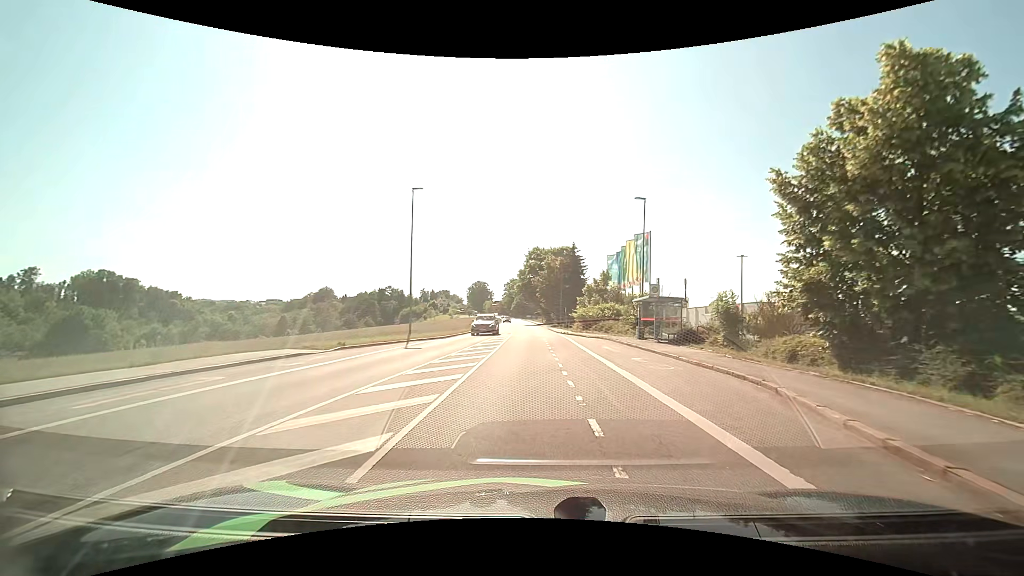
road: tertiary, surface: asphalt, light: Day
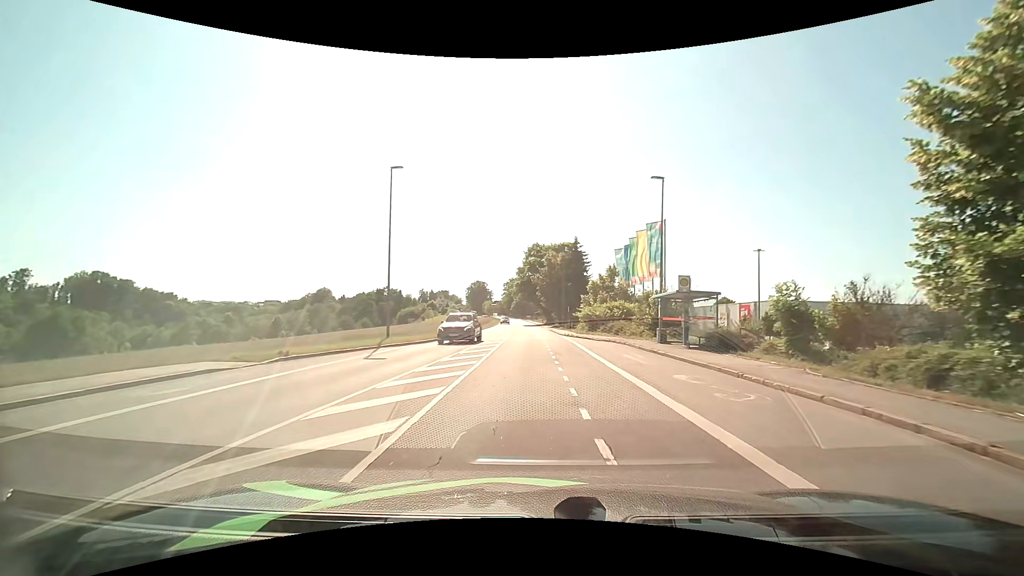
(0.0, +5.2) m; 0°
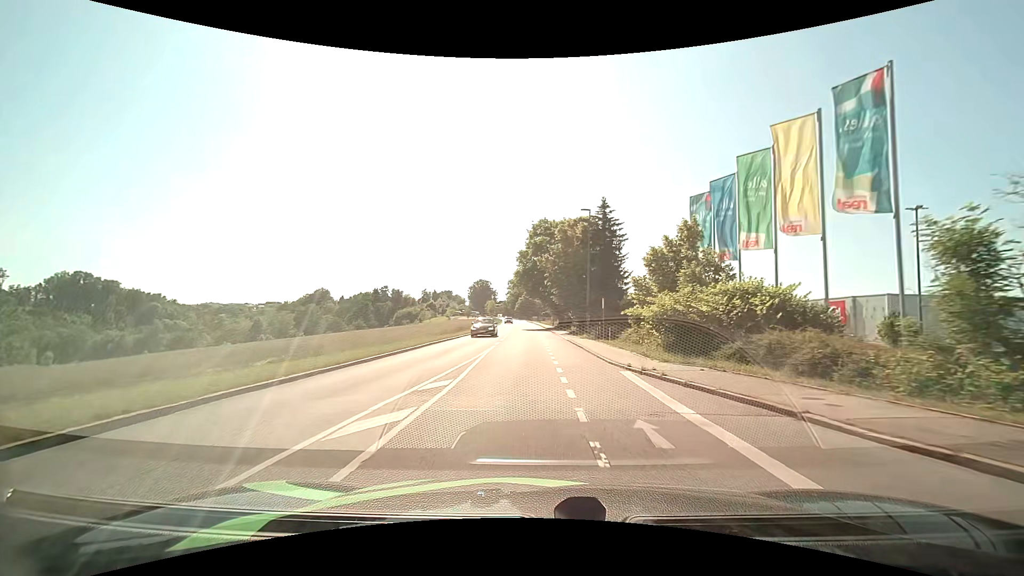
(-0.3, +24.2) m; -1°
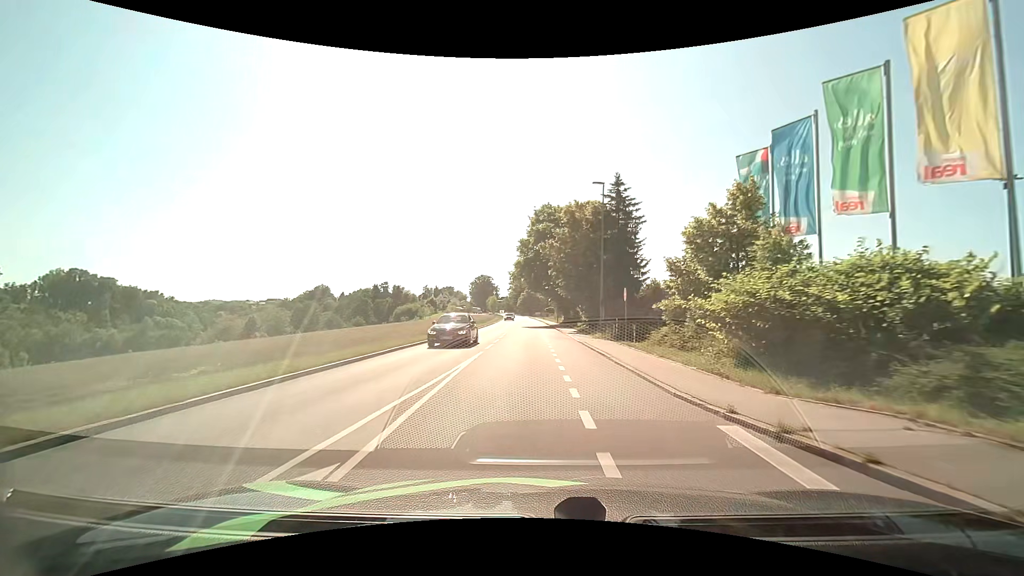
(0.0, +6.7) m; 0°
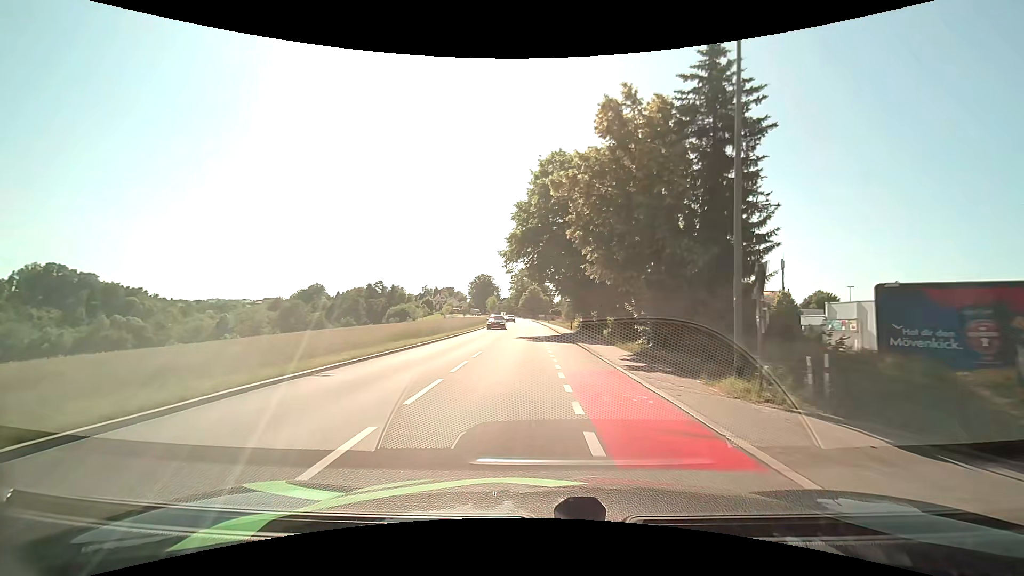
(-0.1, +21.3) m; -1°
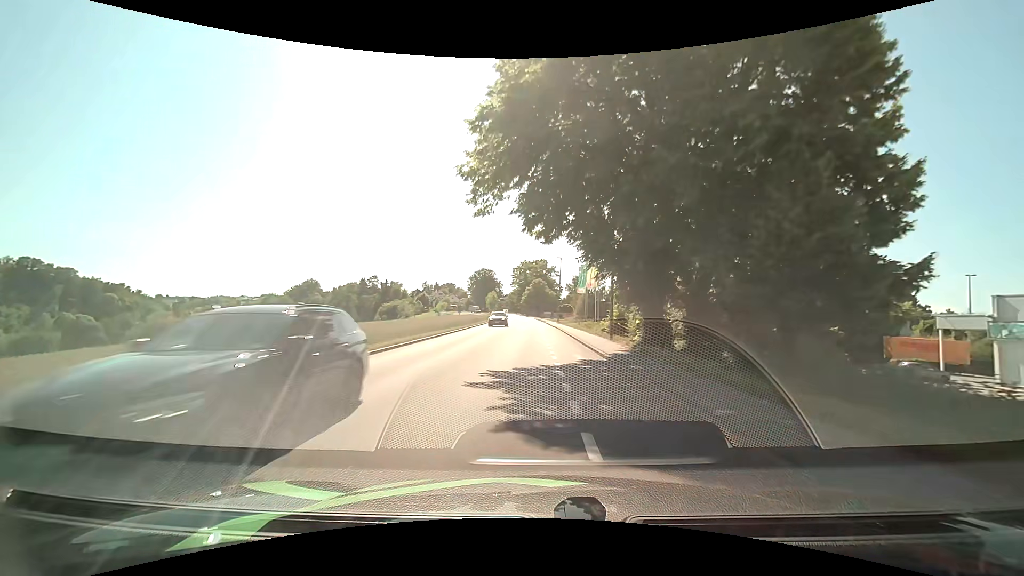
(-0.1, +22.3) m; -1°
